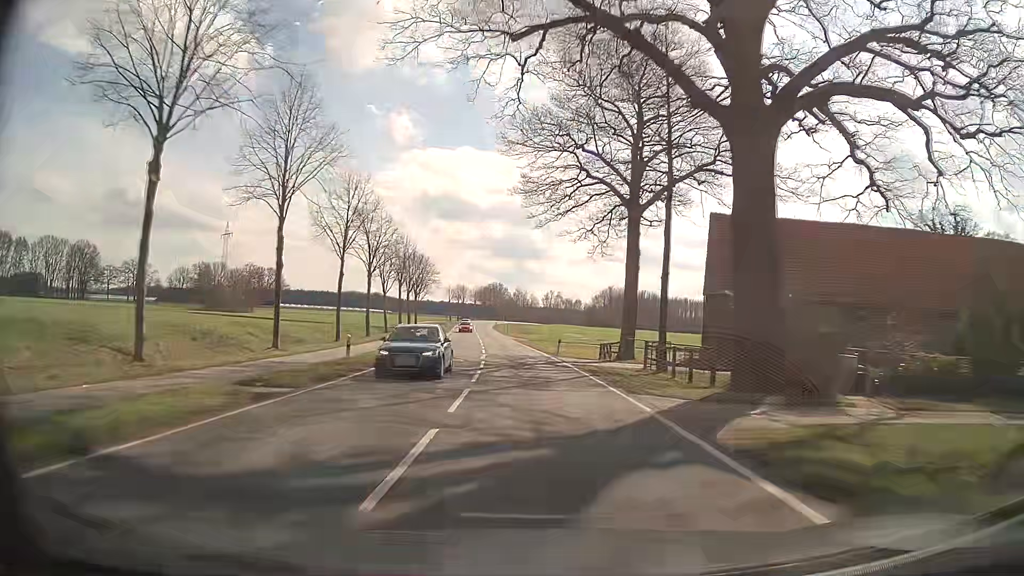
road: secondary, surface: asphalt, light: Day
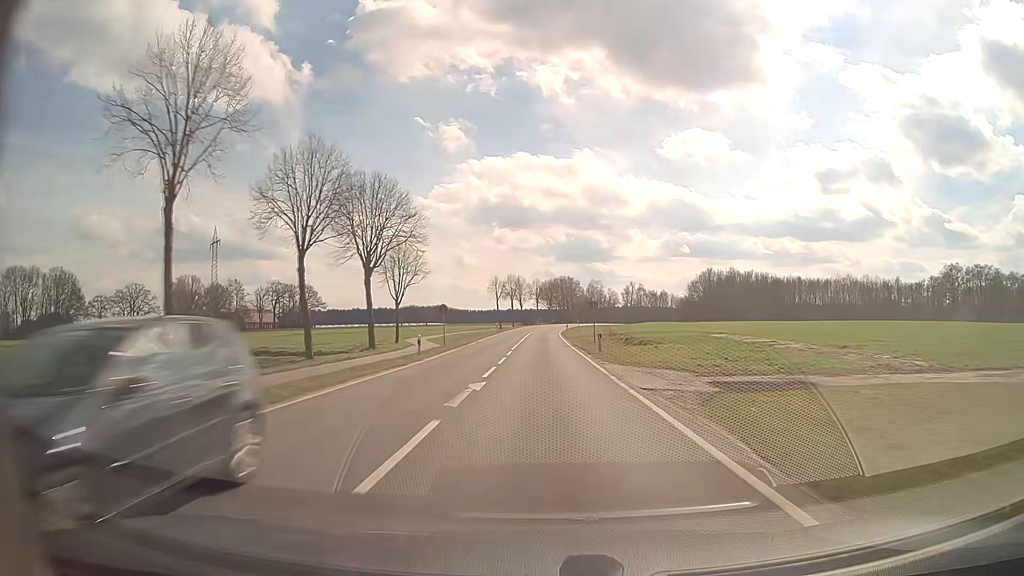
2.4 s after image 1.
(-3.9, +59.8) m; -6°
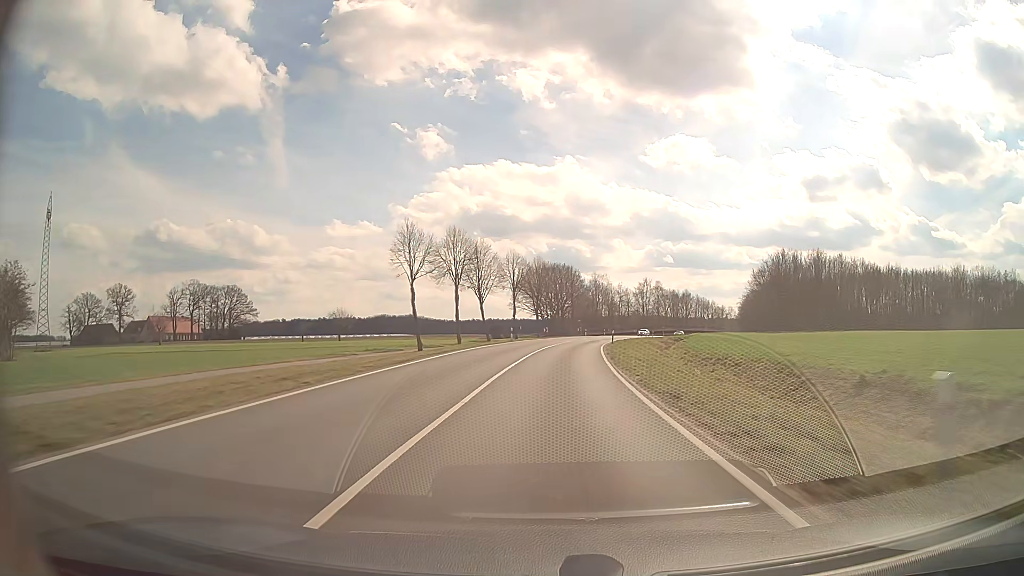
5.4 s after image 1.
(-0.3, +77.8) m; +1°
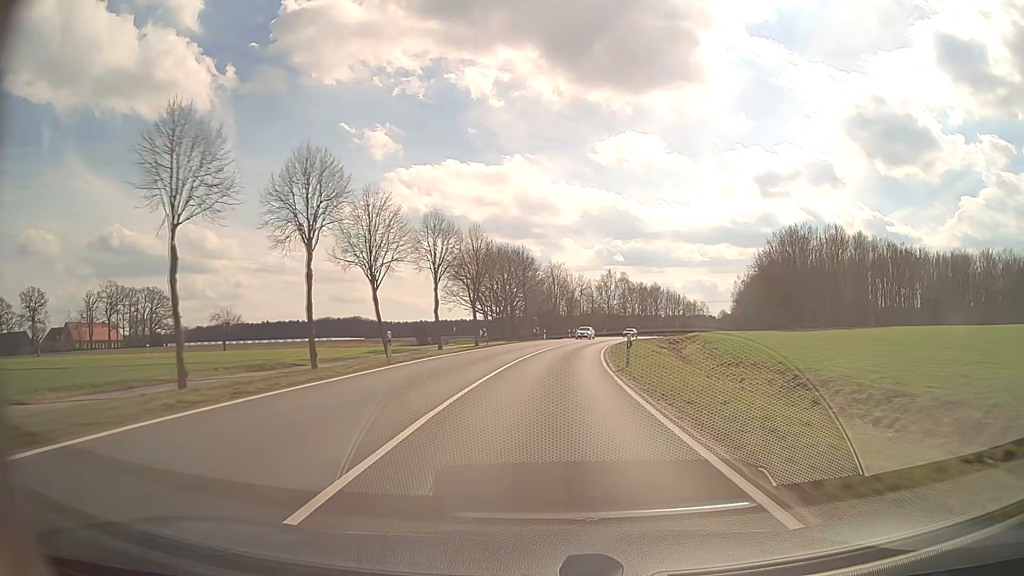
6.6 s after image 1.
(+1.0, +30.9) m; +4°
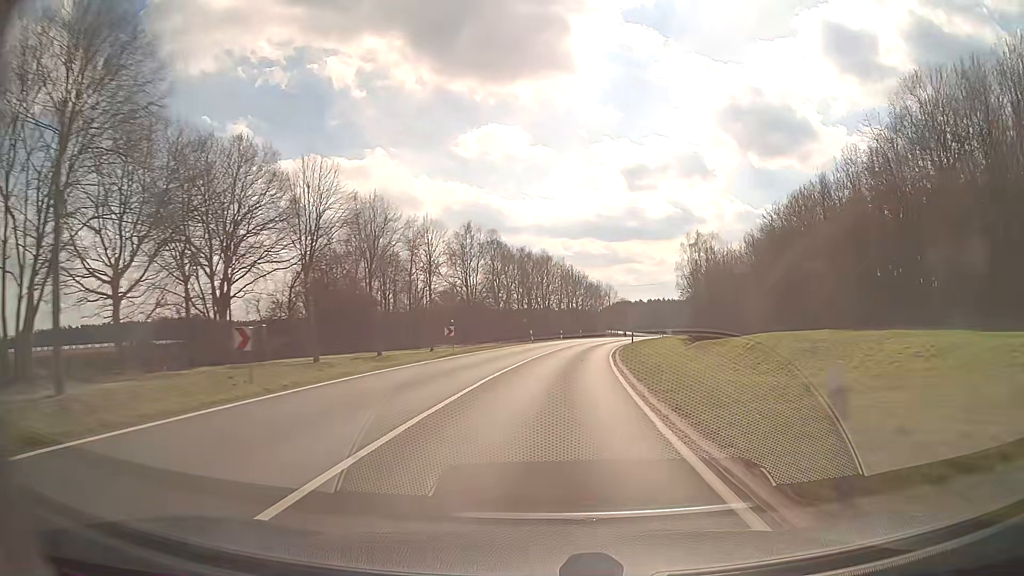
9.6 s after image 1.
(+7.6, +76.3) m; +11°
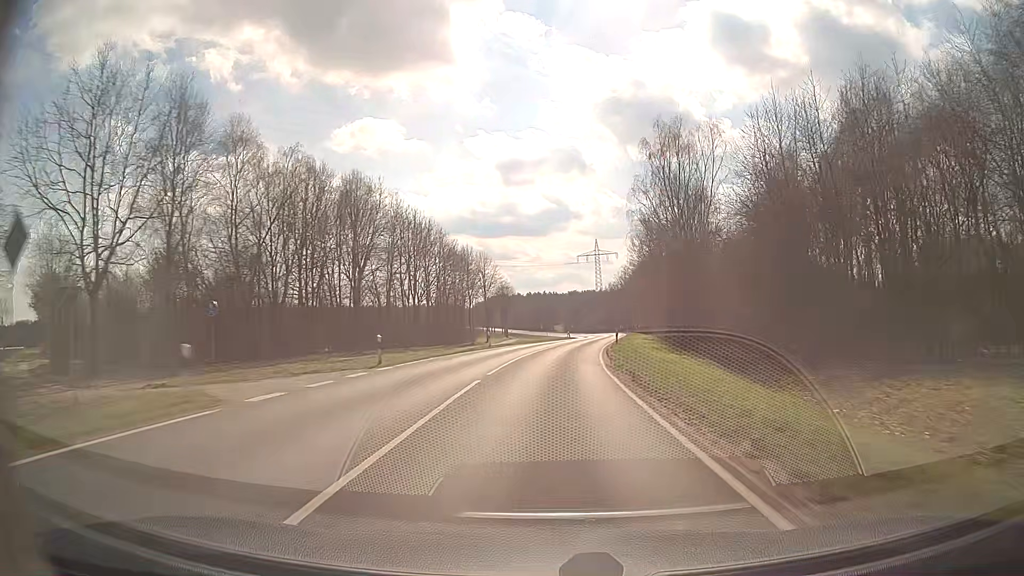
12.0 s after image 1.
(+6.0, +61.8) m; +11°
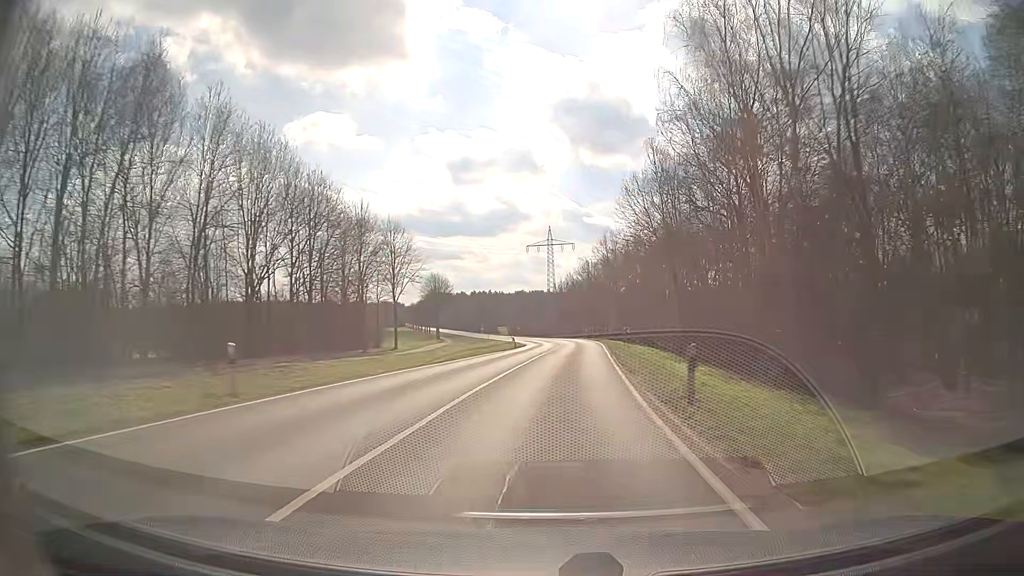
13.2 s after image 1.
(+1.2, +31.5) m; +4°
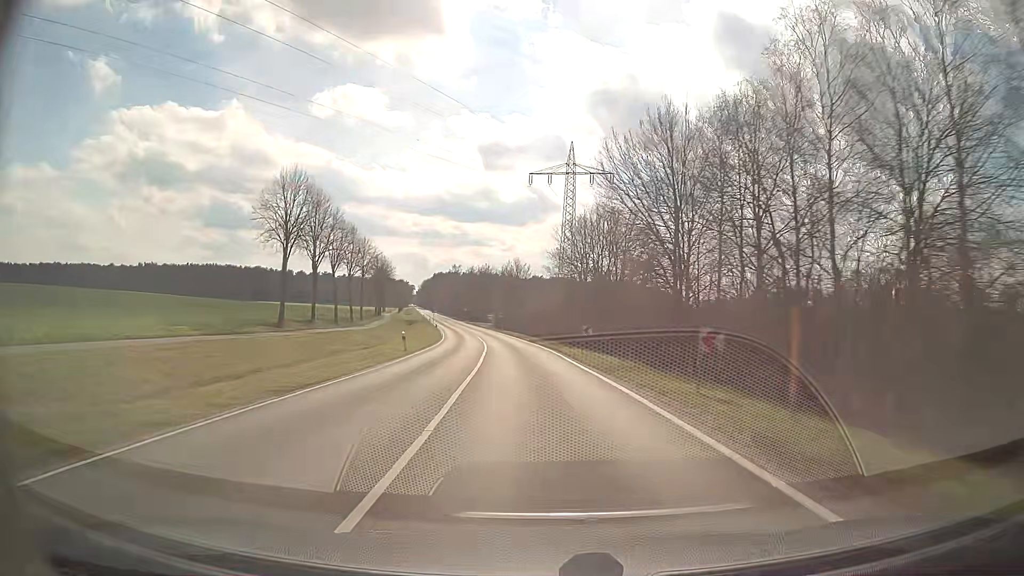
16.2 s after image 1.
(+3.5, +78.9) m; -1°
(0, +10) (-1, +20) (-1, +30) (-2, +40) (-3, +50) (-4, +60) (-6, +70) (-7, +80) (-9, +89) (-10, +99) m
